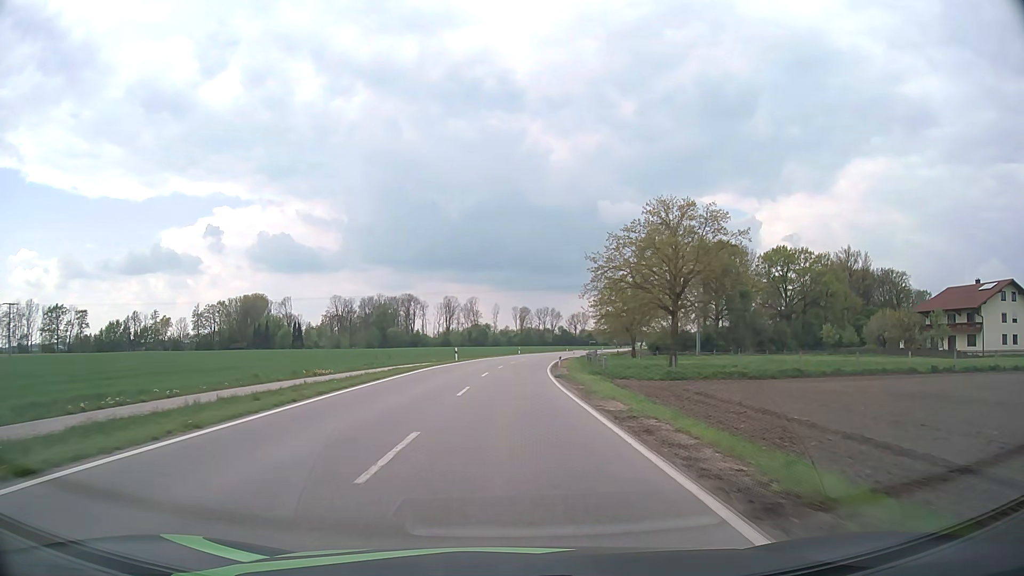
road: tertiary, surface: asphalt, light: Day
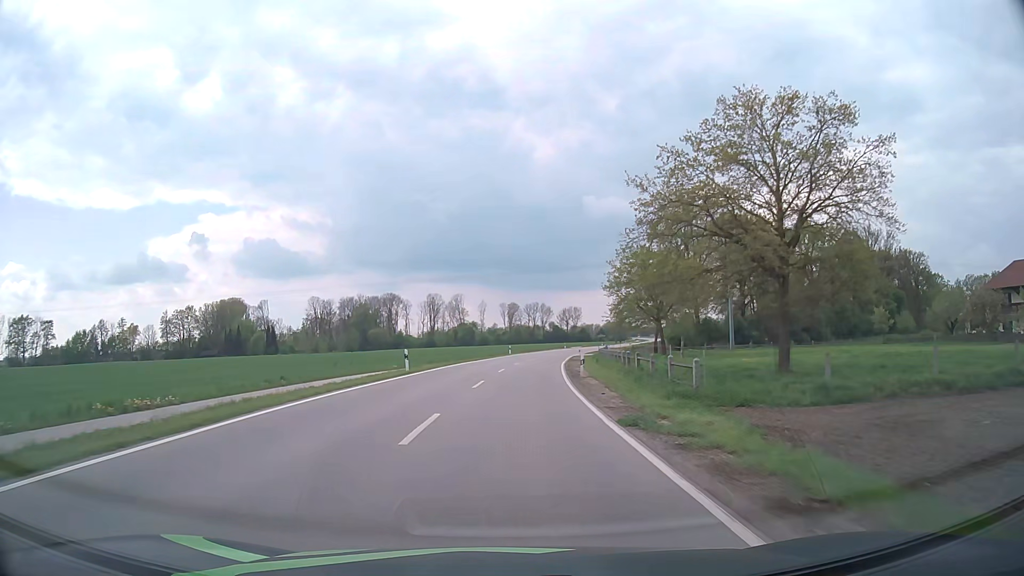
(+0.2, +21.4) m; +1°
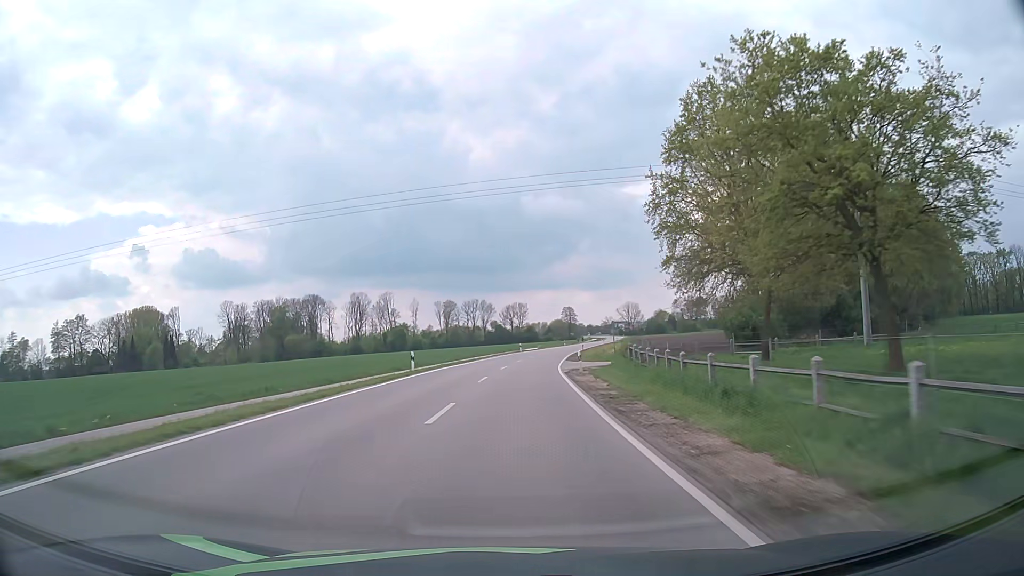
(+1.8, +45.7) m; +5°
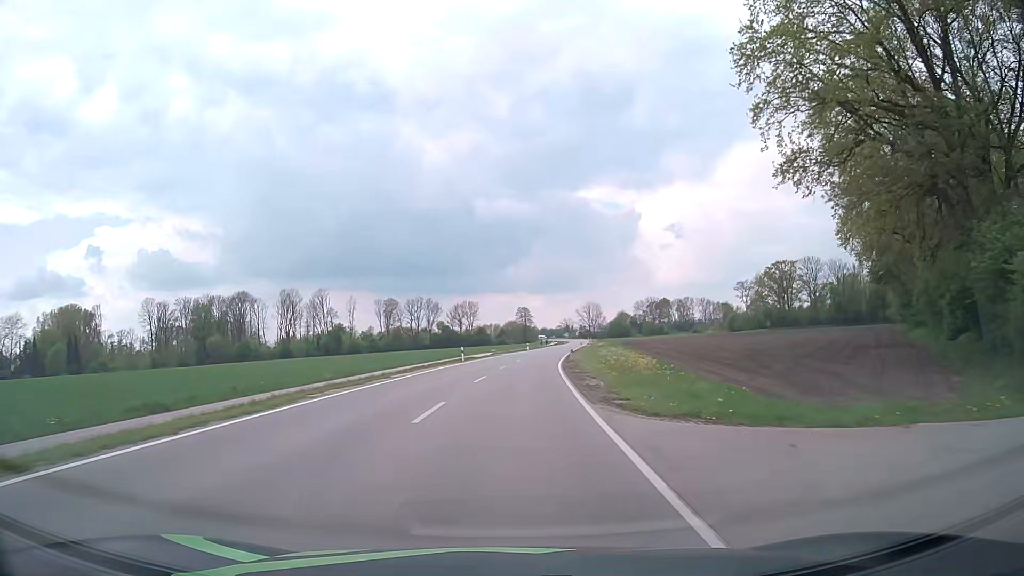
(+1.2, +36.2) m; +4°
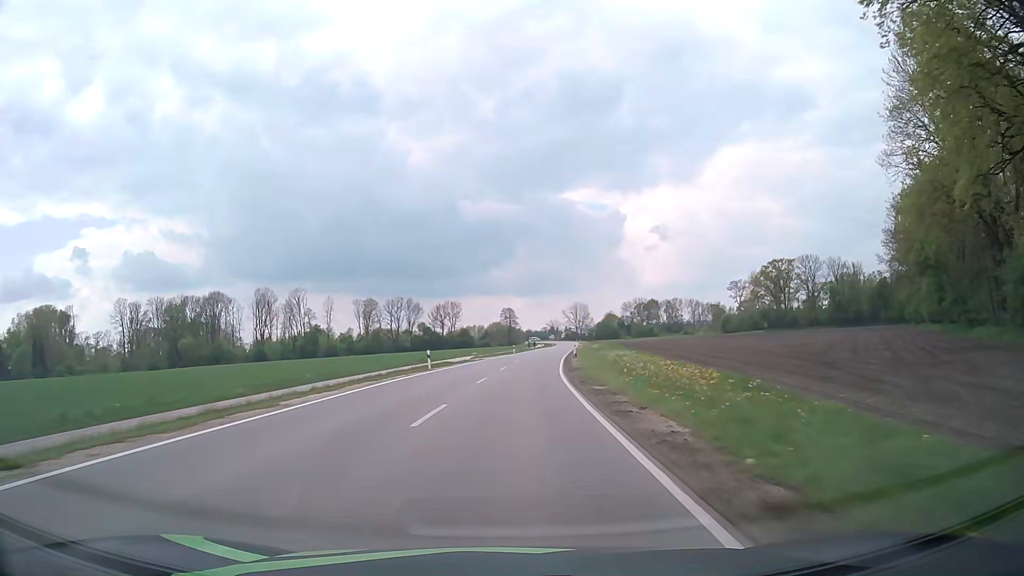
(+0.2, +12.4) m; +2°
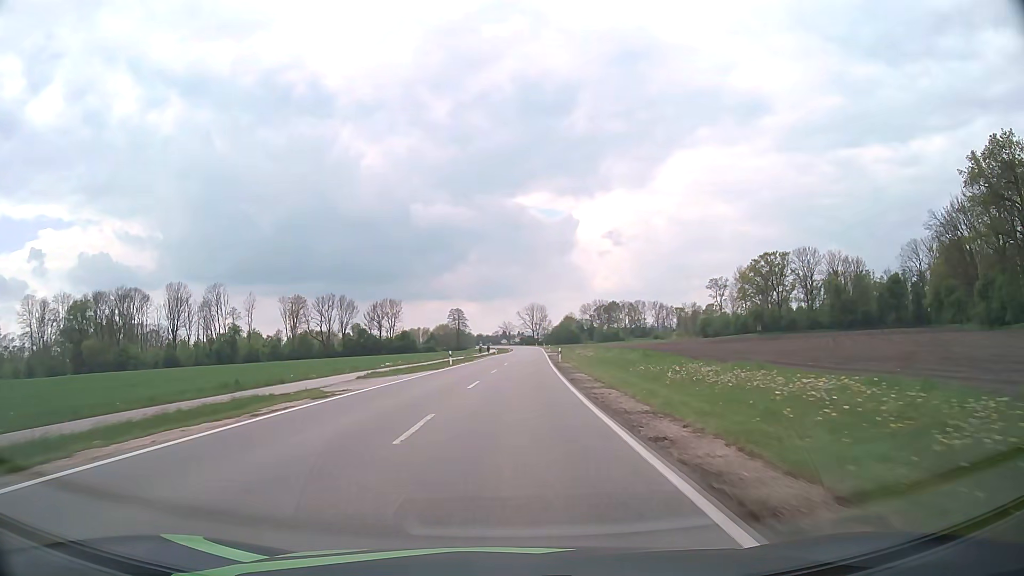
(+1.3, +37.9) m; +4°
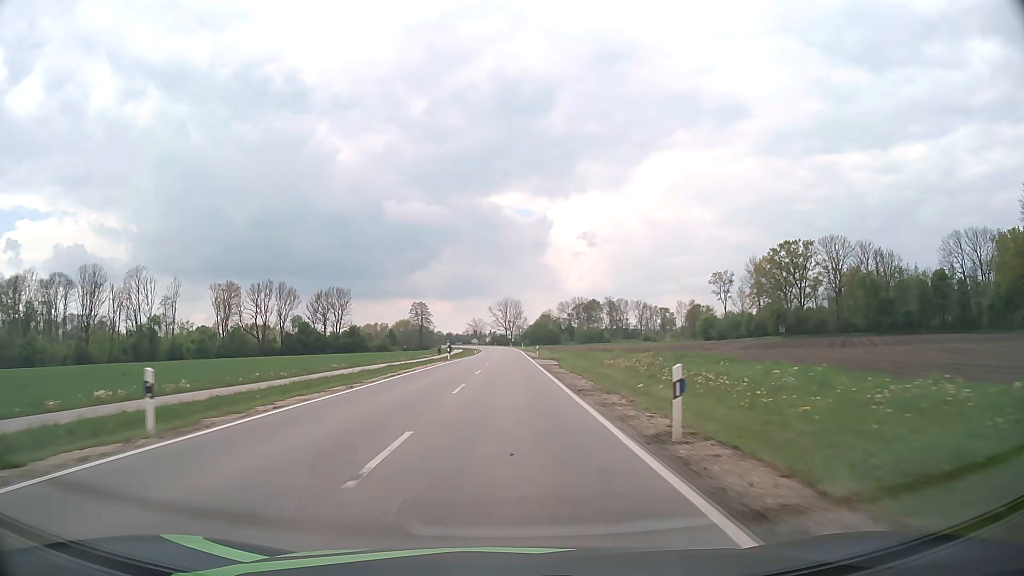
(+1.1, +38.9) m; +3°
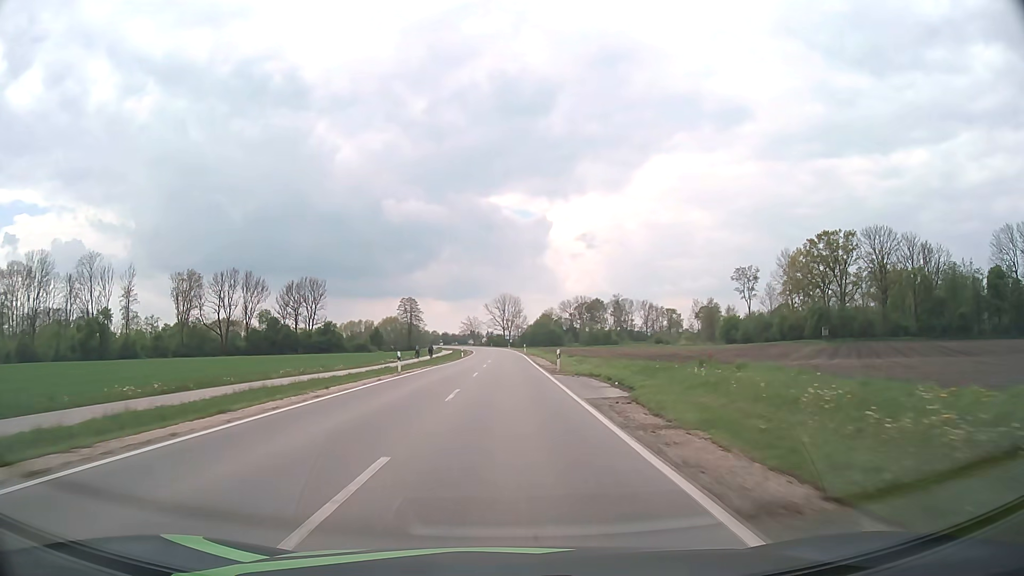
(0.0, +26.2) m; 0°
(0, +10) (0, +20) (0, +30) (0, +40) (0, +50) (0, +60) (0, +70) (0, +80) (0, +90) (0, +100) m
